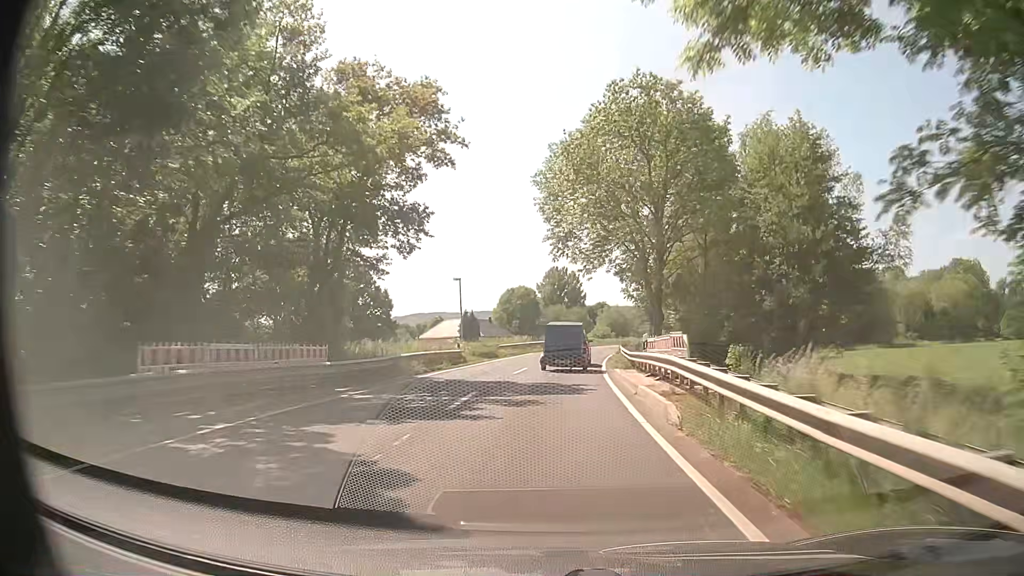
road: secondary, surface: asphalt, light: Day
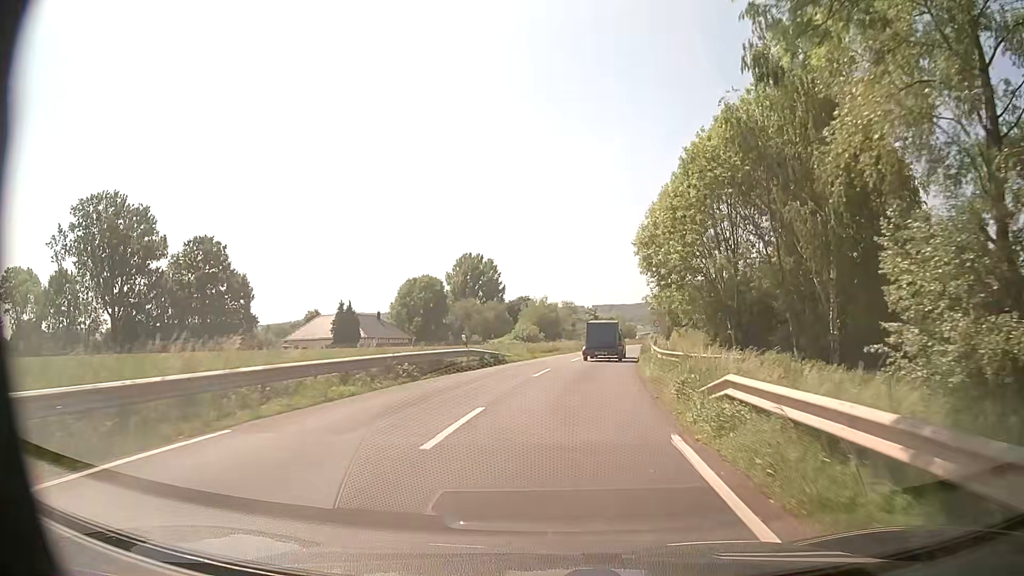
(+1.8, +40.7) m; +6°
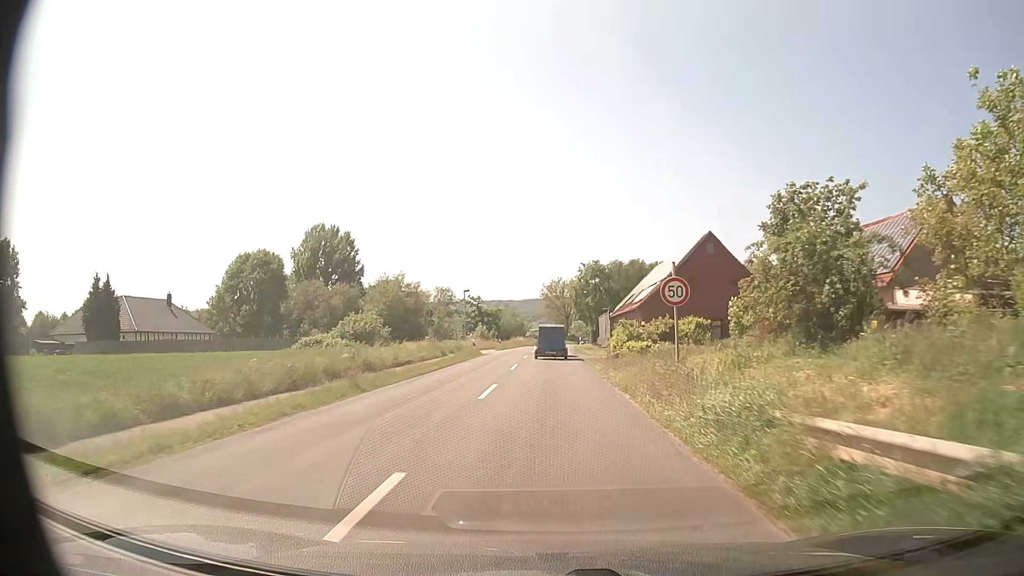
(+4.0, +40.7) m; +10°
(0, +10) (0, +20) (0, +30) (0, +40) (+1, +50) (+1, +60) (+1, +70) (+2, +80) (+2, +90) (+3, +100) m
